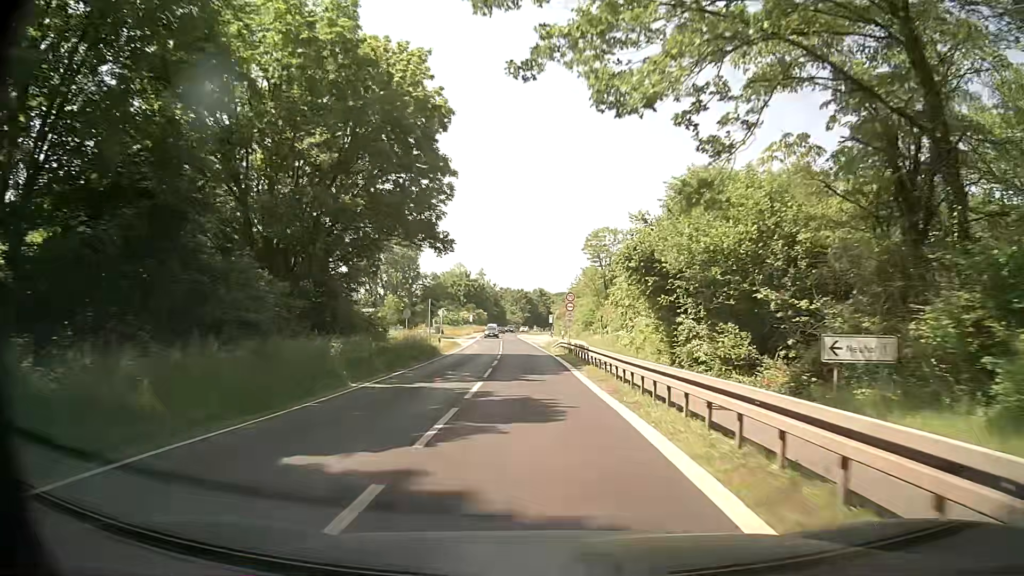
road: secondary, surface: asphalt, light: Day
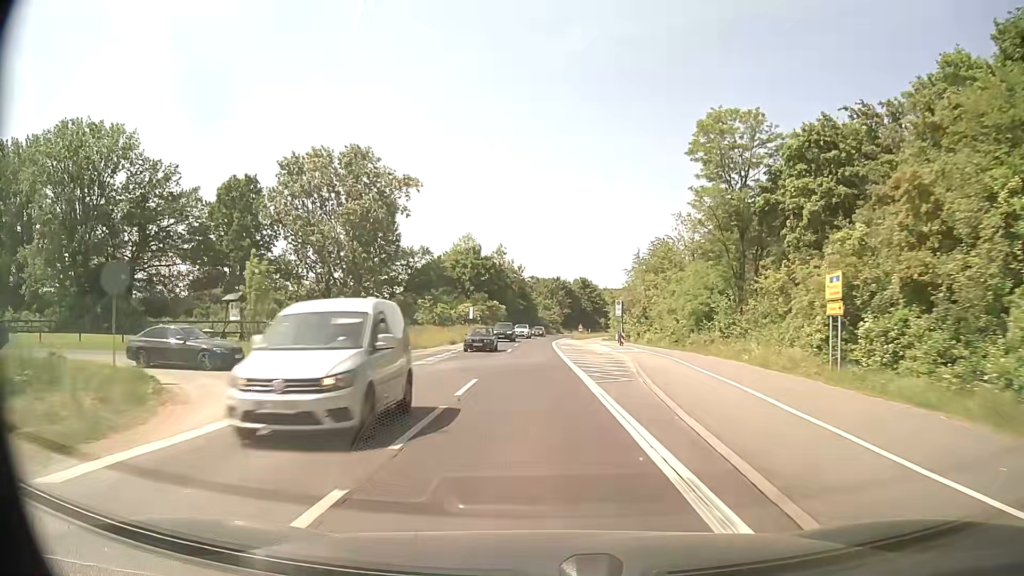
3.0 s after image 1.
(-1.4, +54.3) m; -3°
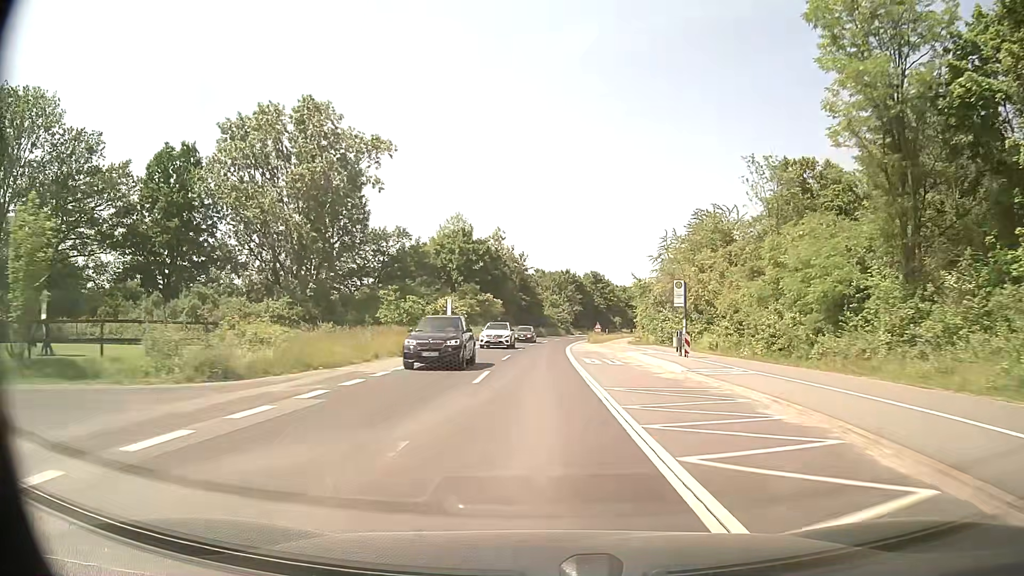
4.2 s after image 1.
(-0.2, +21.5) m; -1°
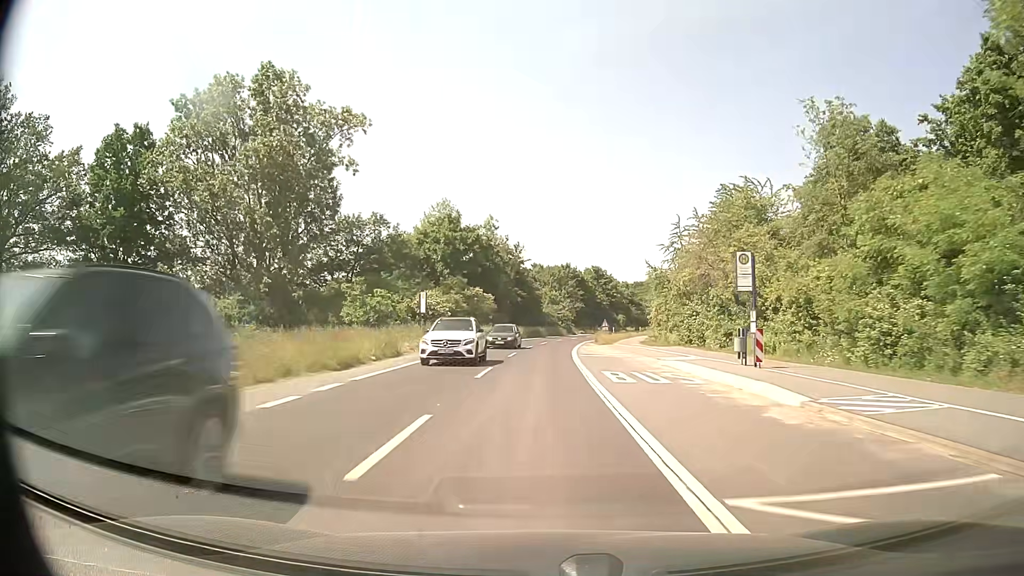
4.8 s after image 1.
(0.0, +10.7) m; 0°
